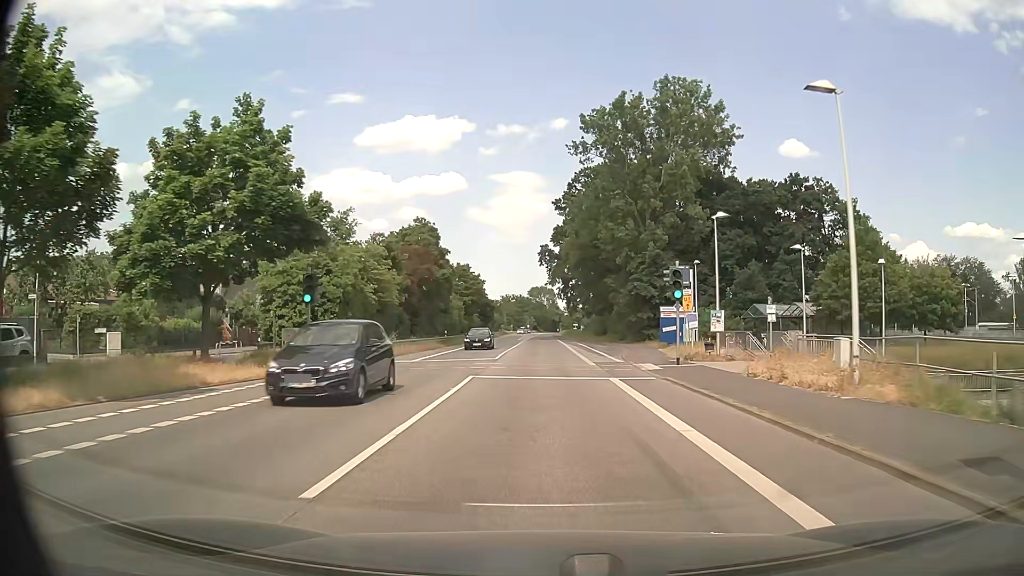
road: secondary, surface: asphalt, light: Day
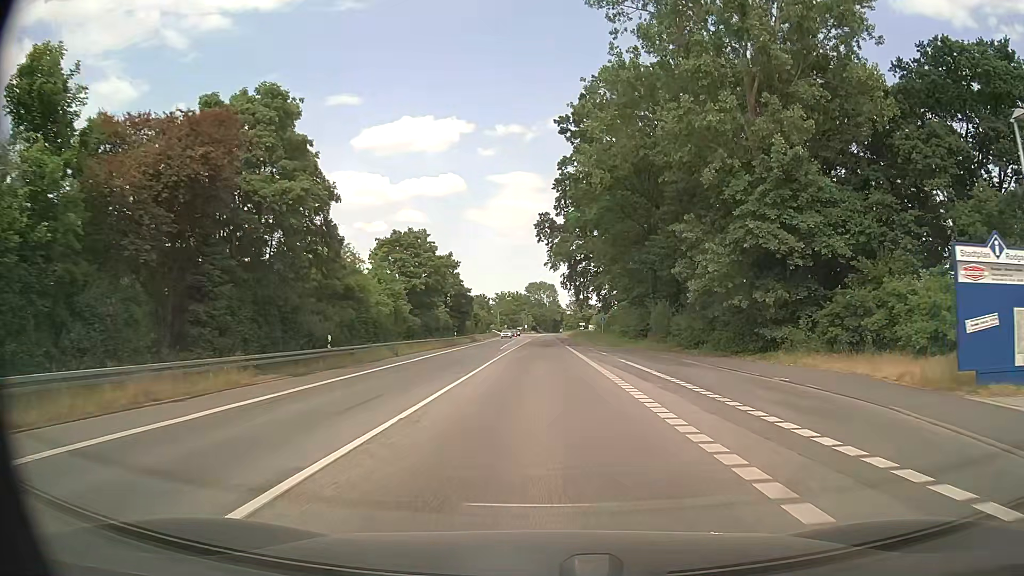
(-0.1, +36.0) m; 0°
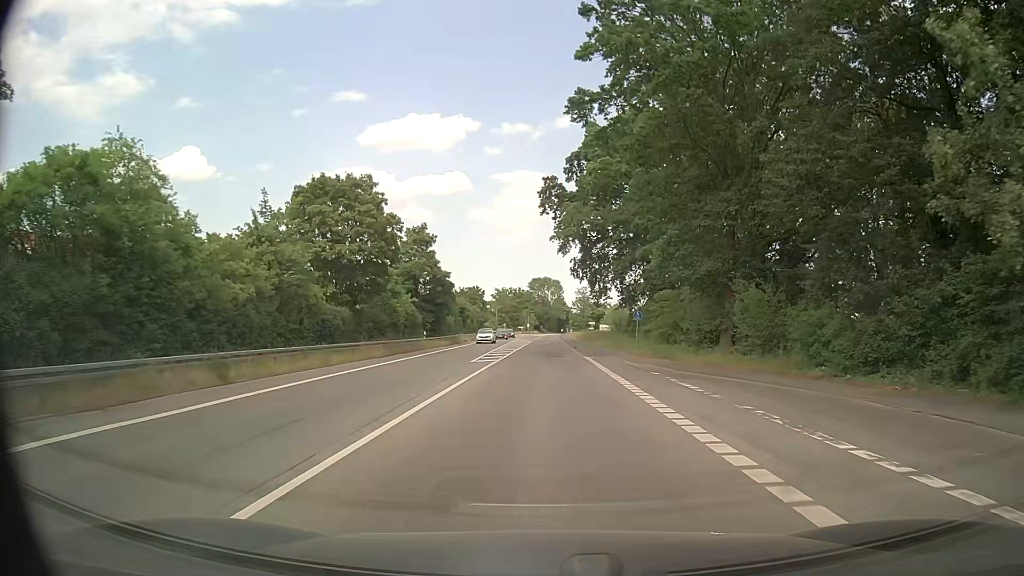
(0.0, +22.2) m; 0°
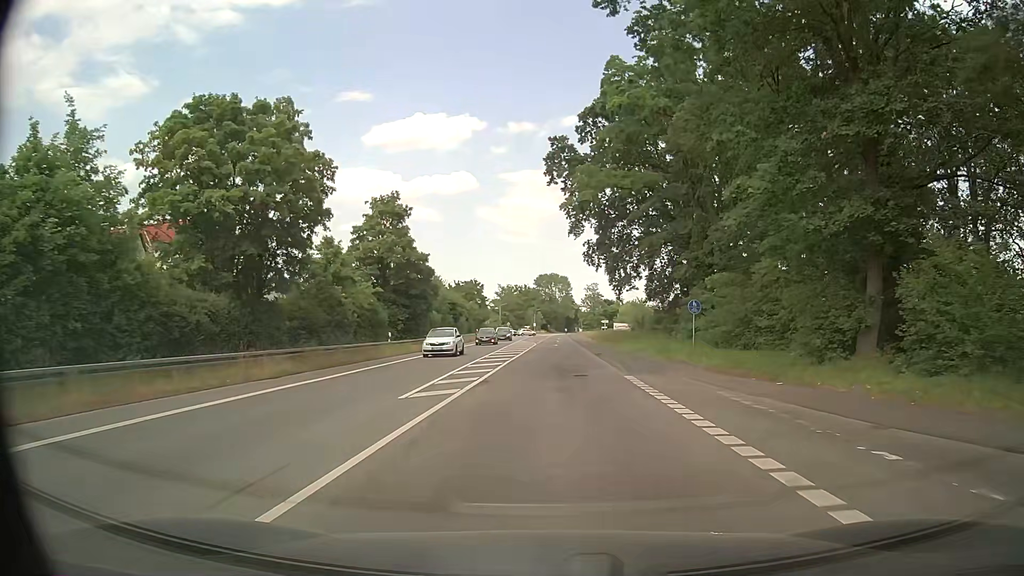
(-0.1, +15.0) m; -1°
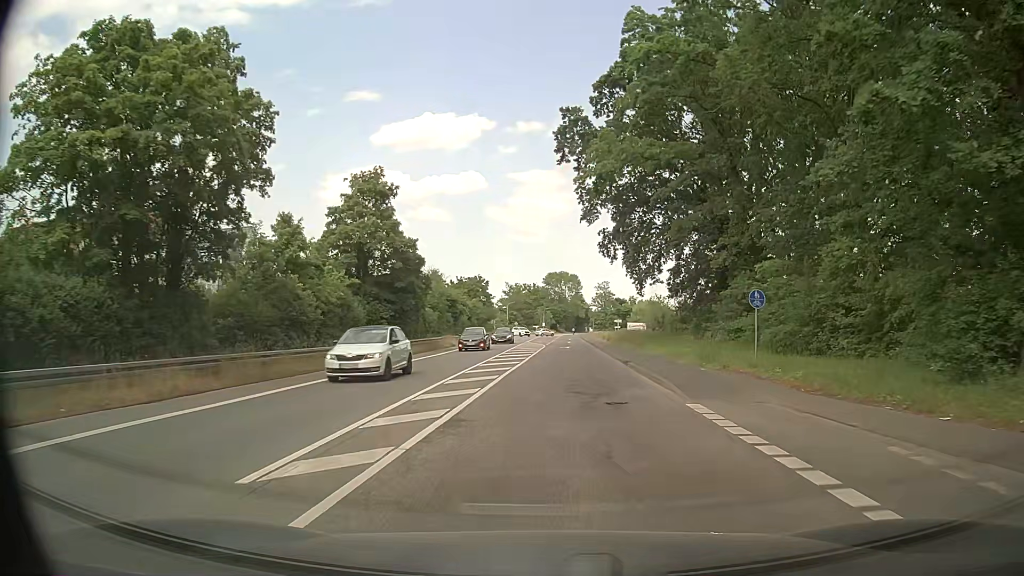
(0.0, +7.6) m; 0°
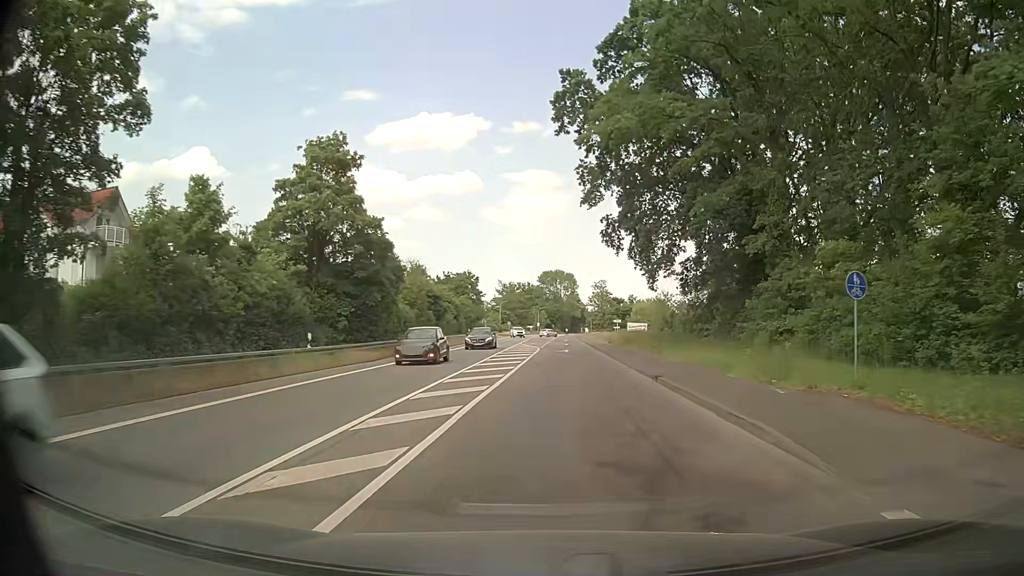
(0.0, +7.6) m; 0°
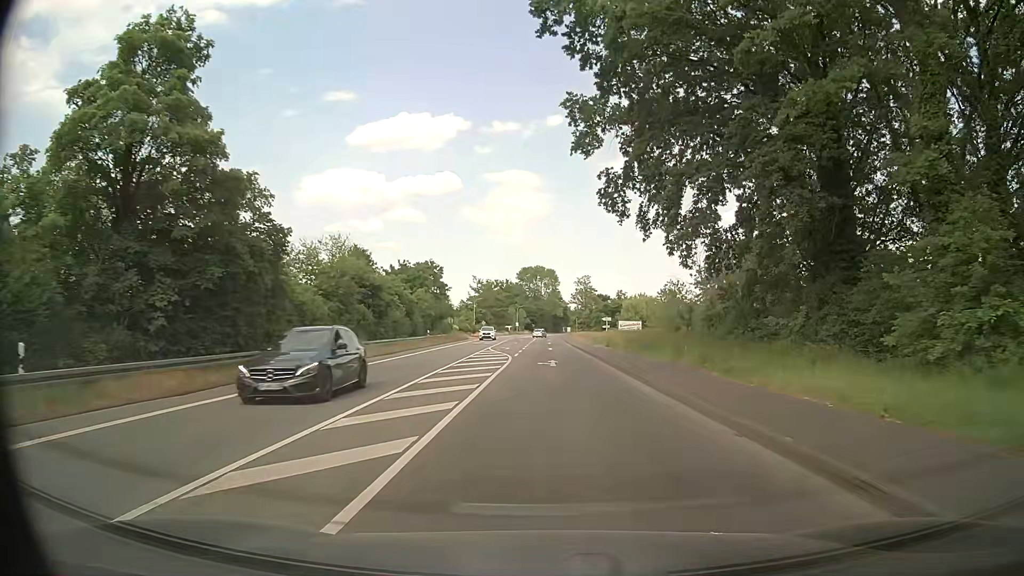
(+0.2, +15.3) m; +1°
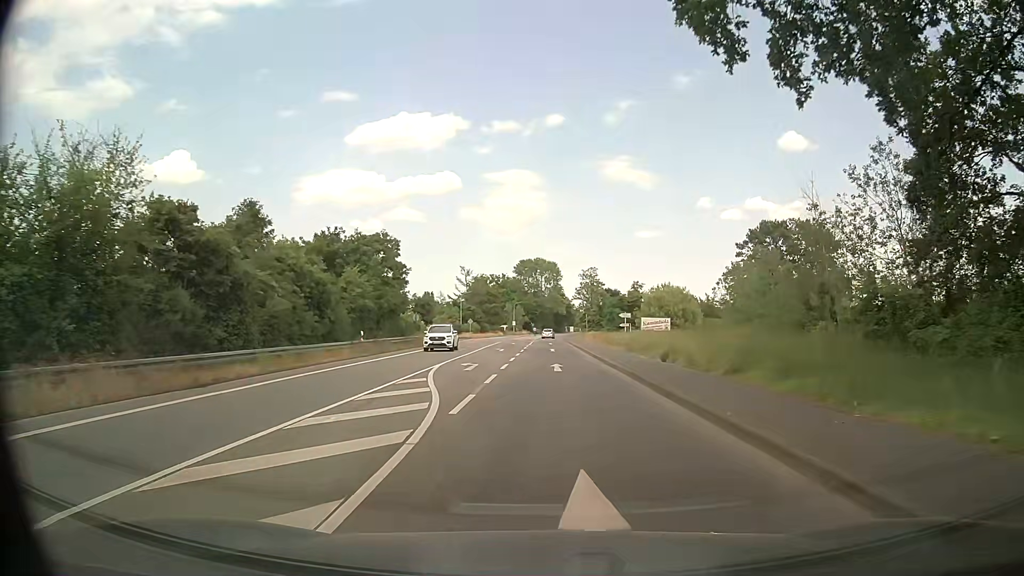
(0.0, +23.0) m; -1°
(0, +10) (0, +20) (+1, +30) (+1, +40) (+1, +50) (+2, +60) (+2, +70) (+2, +80) (+3, +90) (+3, +100) m
